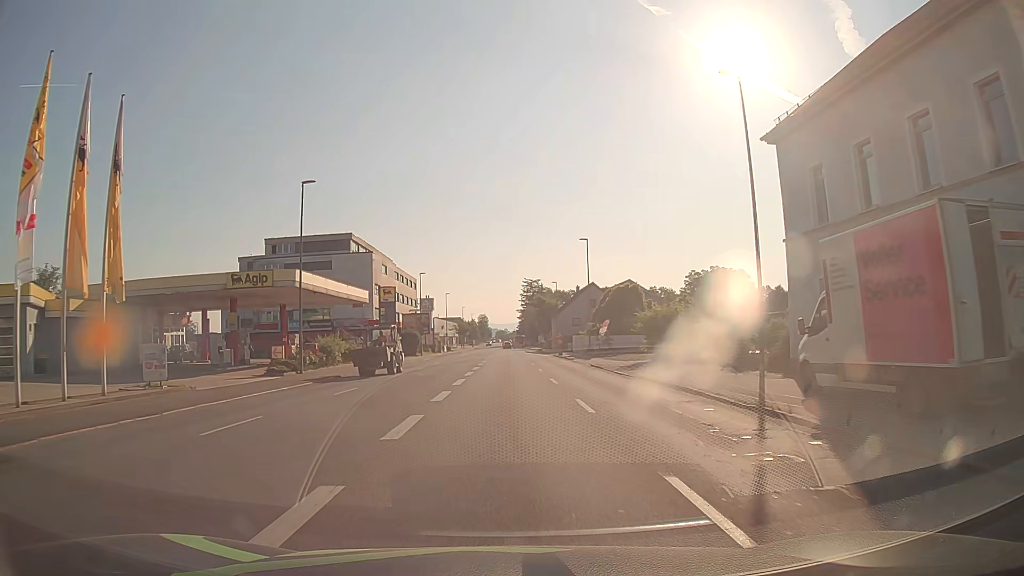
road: tertiary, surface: asphalt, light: Day
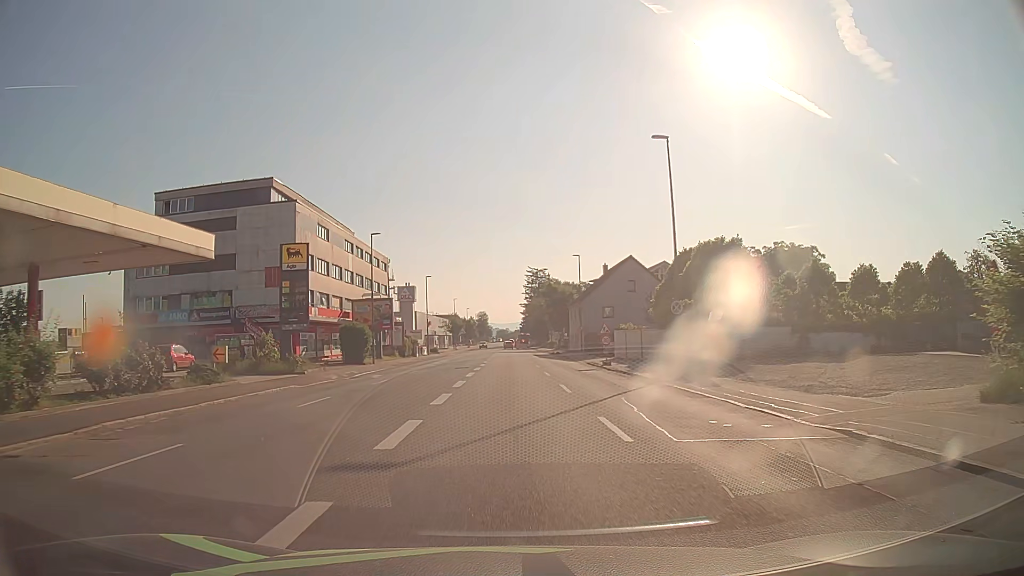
(0.0, +30.6) m; 0°
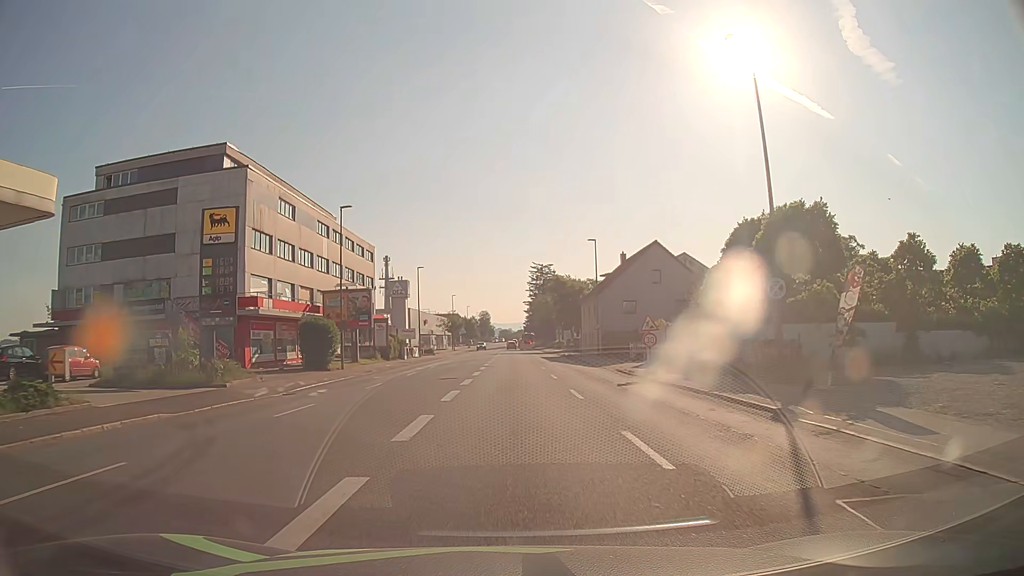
(0.0, +10.9) m; 0°
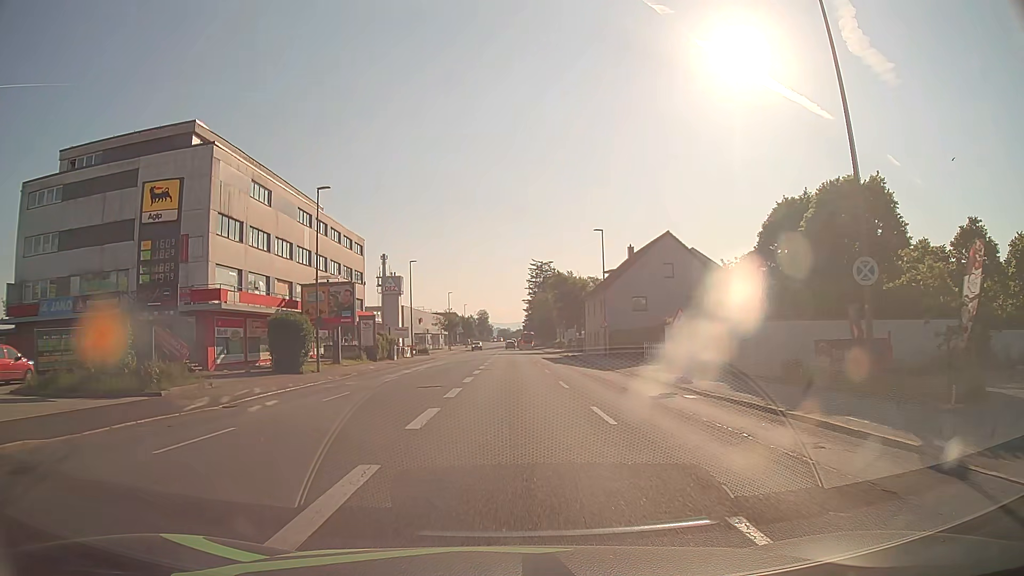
(0.0, +5.1) m; 0°
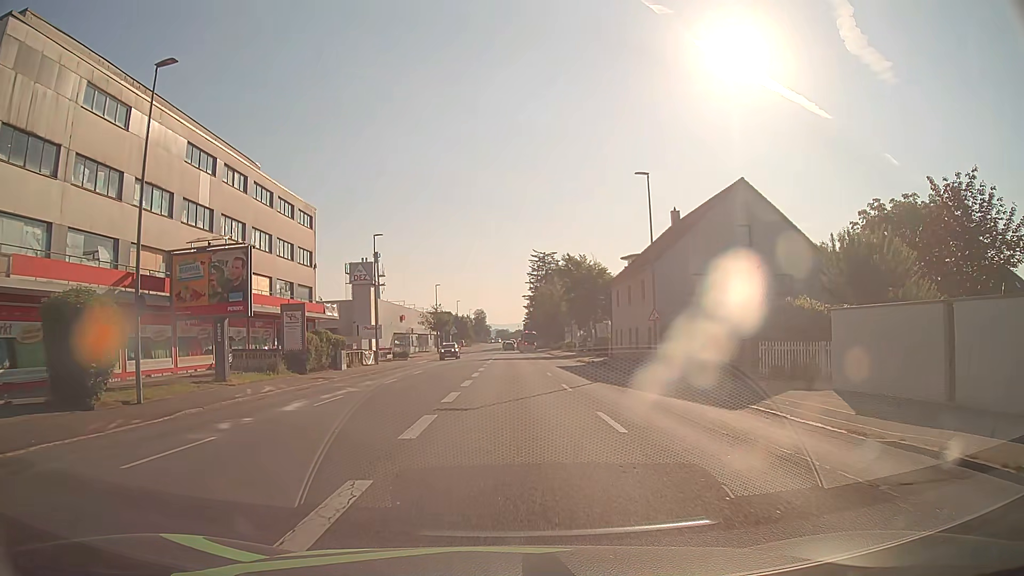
(+0.1, +18.9) m; 0°
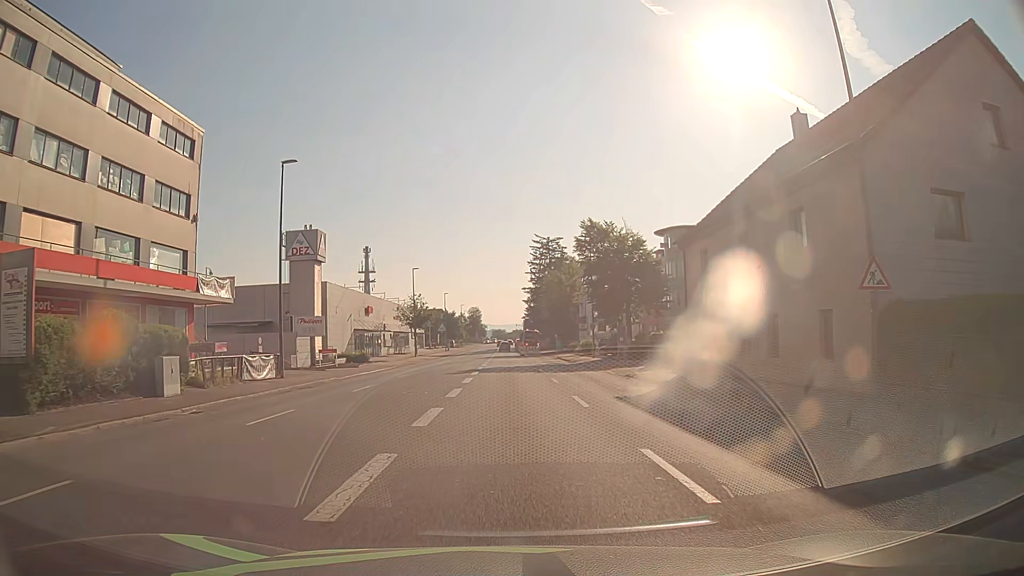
(+0.1, +22.5) m; 0°
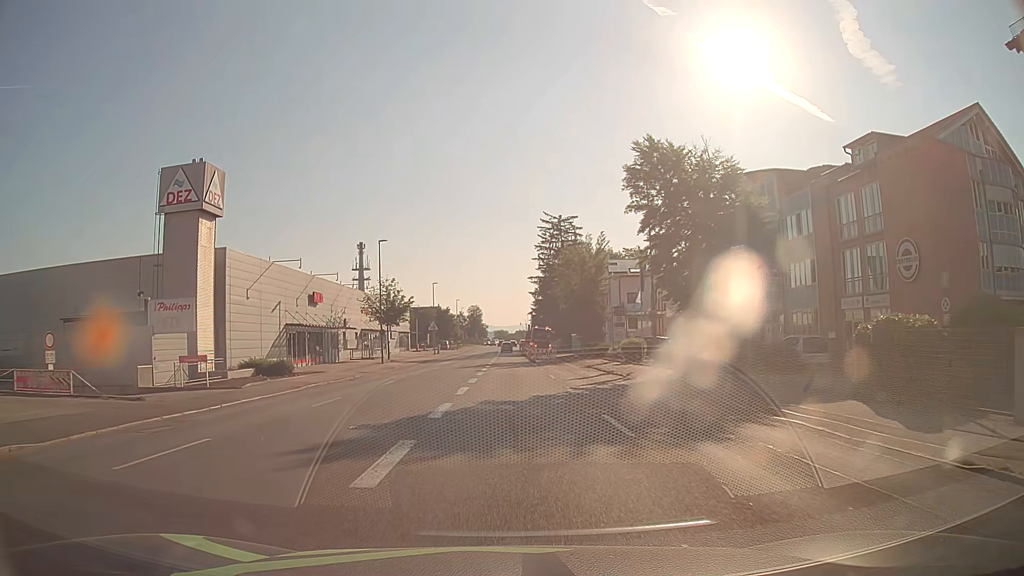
(0.0, +22.8) m; -1°
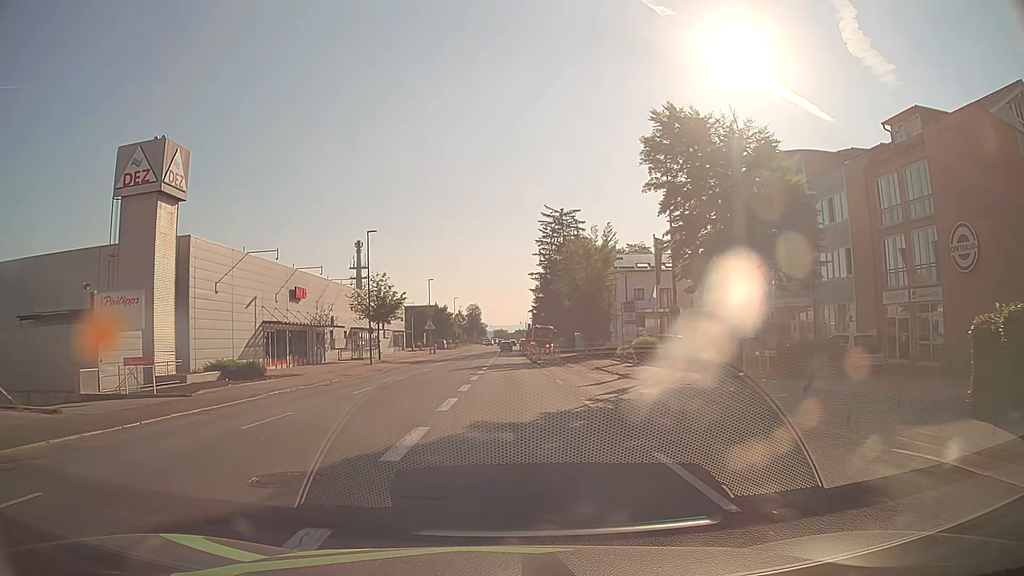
(0.0, +4.6) m; +1°
(0, +10) (0, +20) (0, +30) (0, +40) (0, +50) (0, +60) (-1, +70) (-1, +80) (-1, +90) (-1, +100) m
